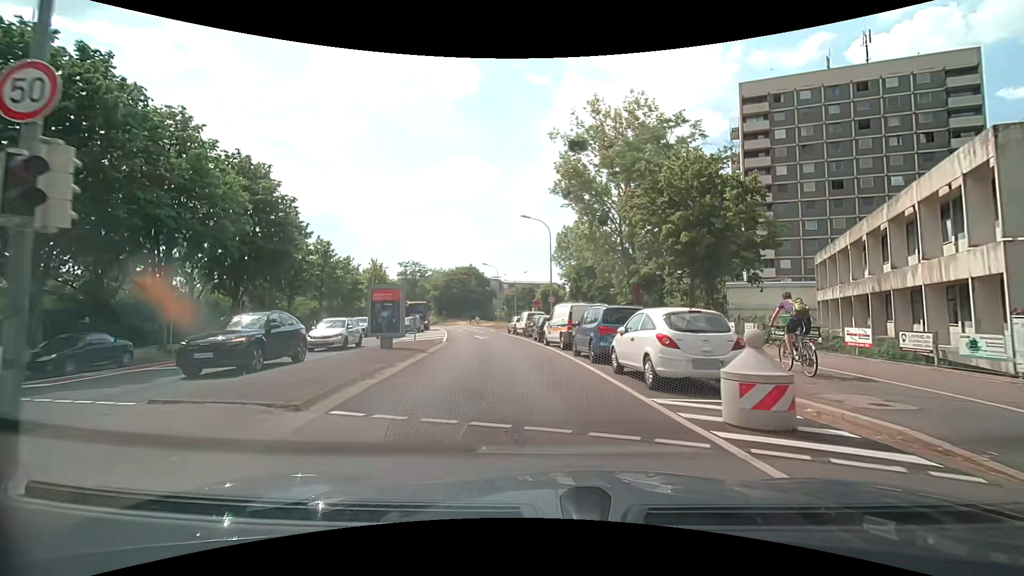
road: tertiary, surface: asphalt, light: Day
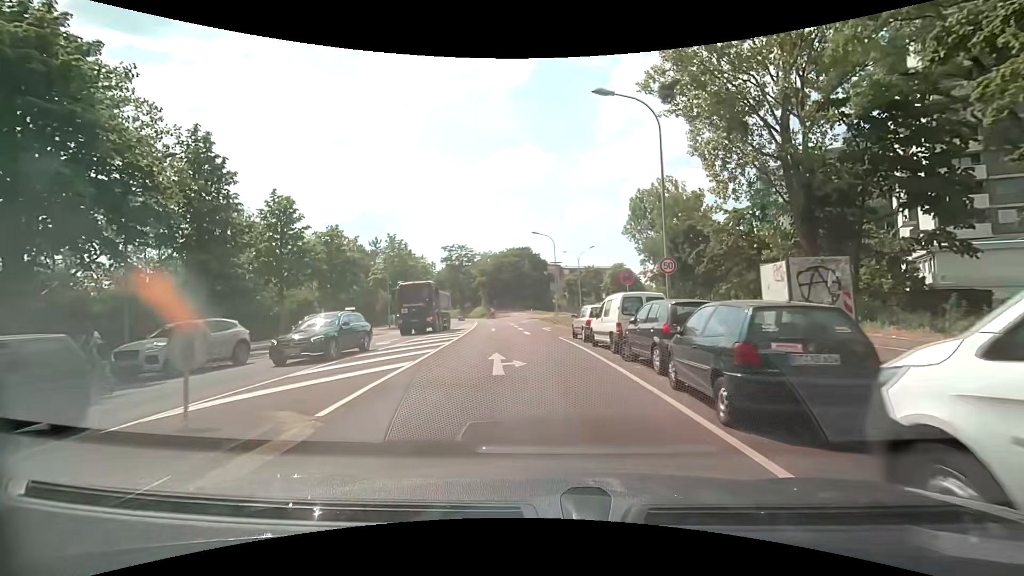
(-1.2, +20.6) m; -6°
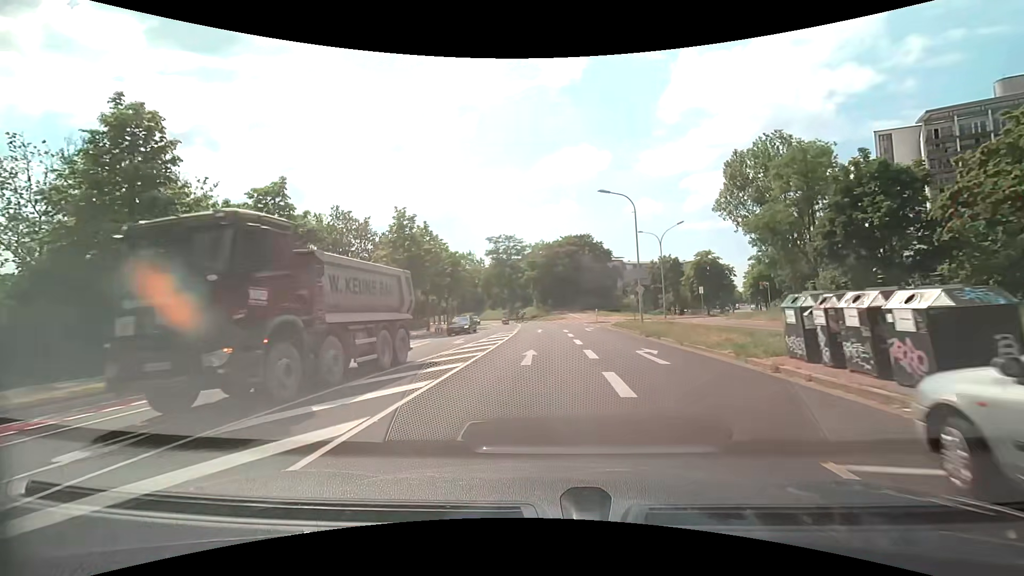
(-1.0, +17.9) m; -6°
(0, +10) (0, +20) (0, +30) (0, +40) (0, +50) (-1, +60) (-2, +70) (-4, +80) (-6, +90) (-8, +99) m
